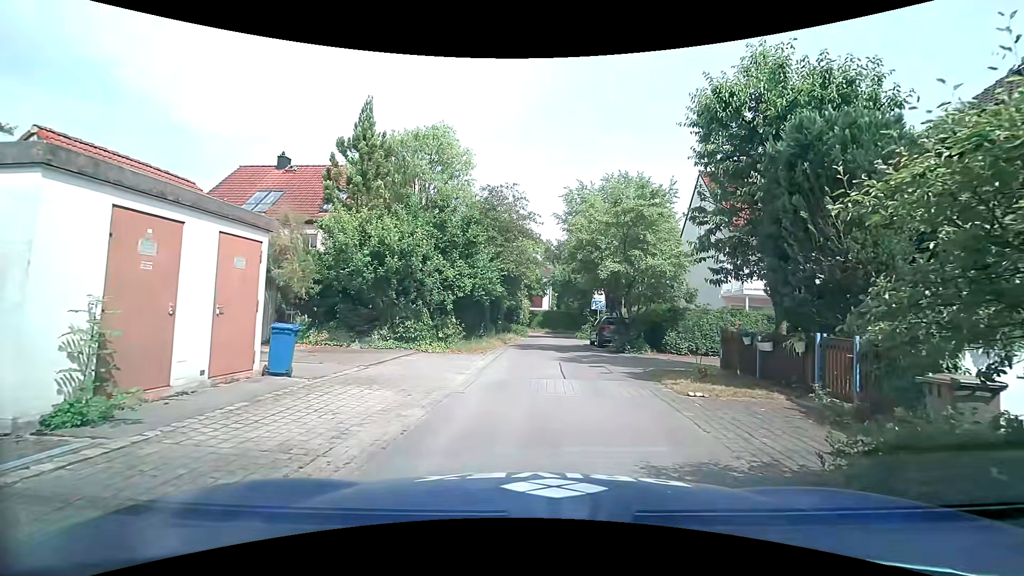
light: Day
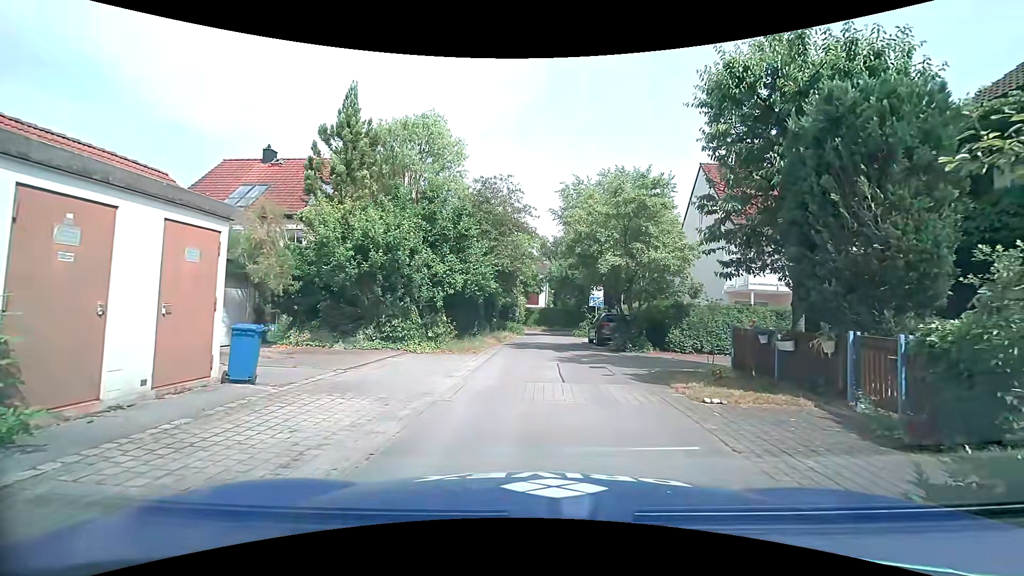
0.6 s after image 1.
(0.0, +1.0) m; +2°
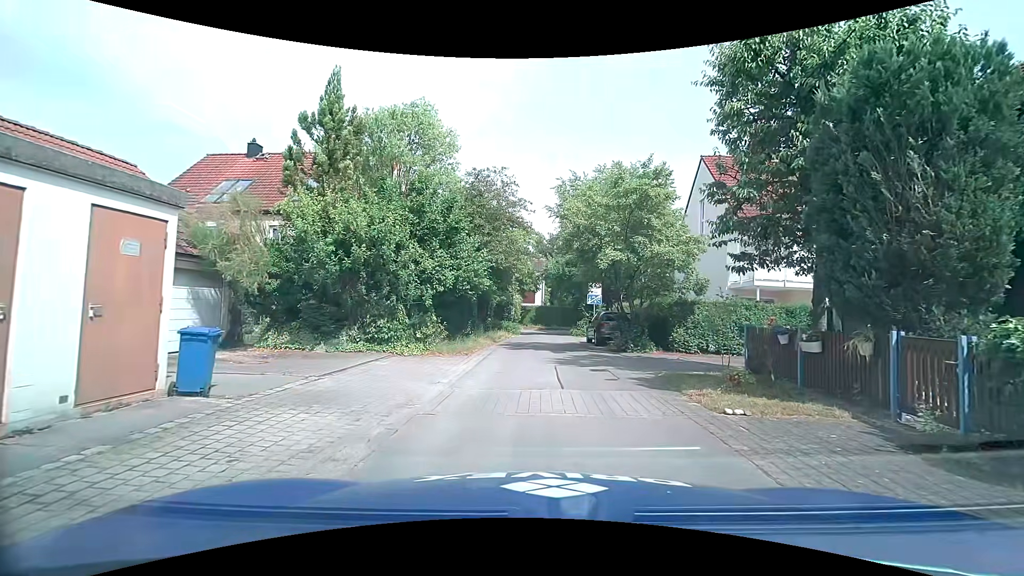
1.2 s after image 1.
(0.0, +1.0) m; +1°
